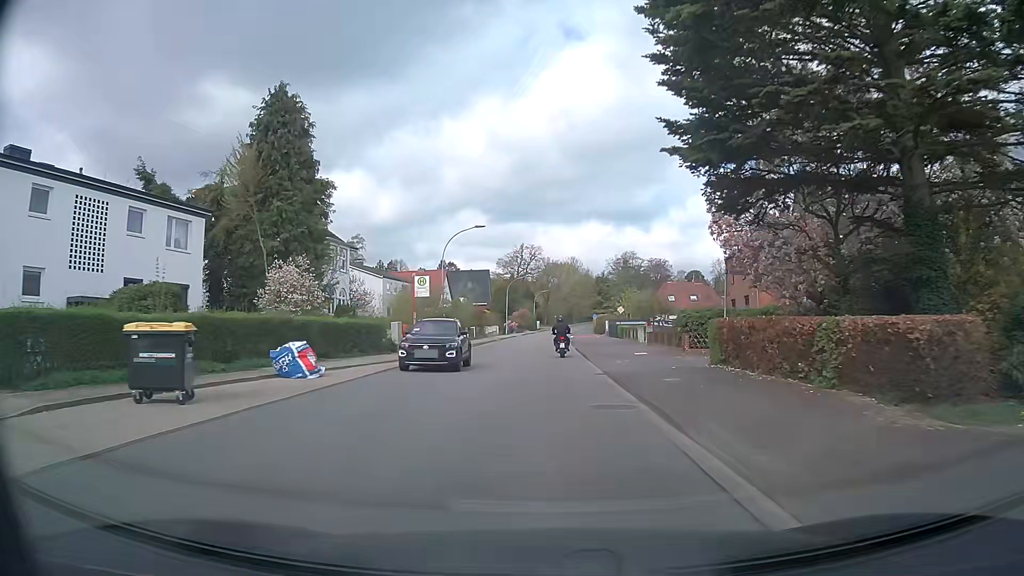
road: secondary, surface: asphalt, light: Day
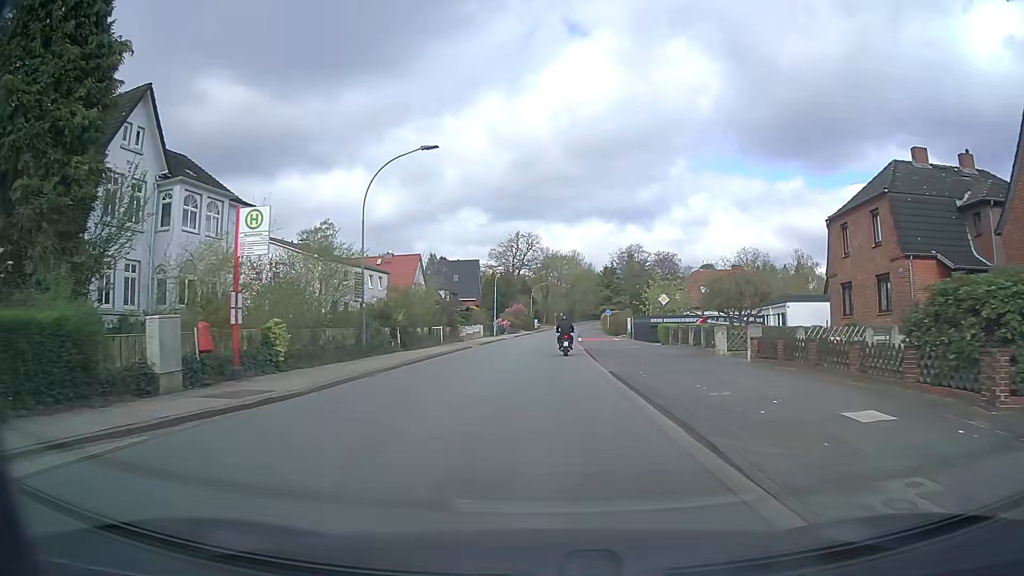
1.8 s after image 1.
(+0.1, +20.2) m; 0°
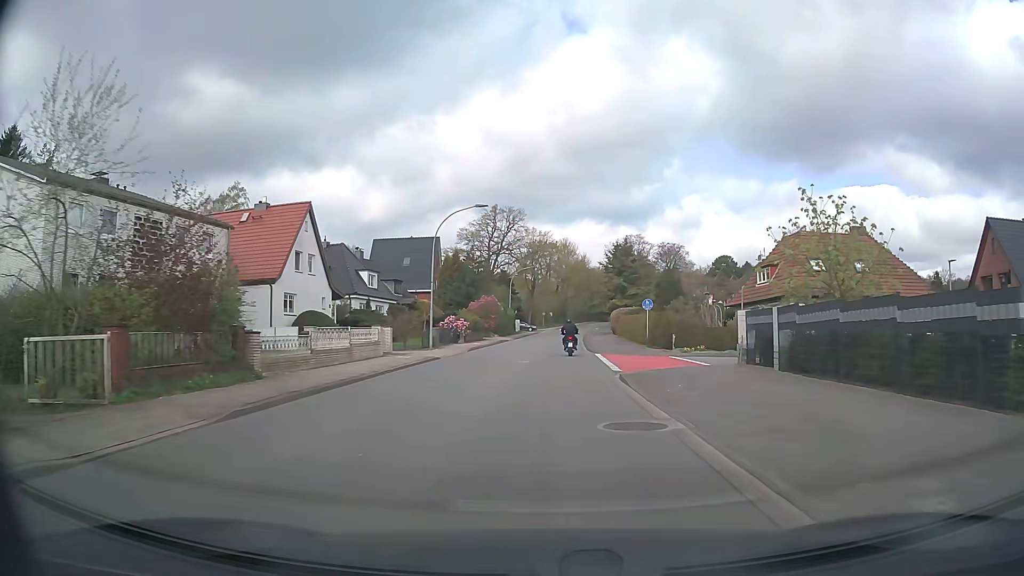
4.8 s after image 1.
(+0.4, +34.1) m; +1°
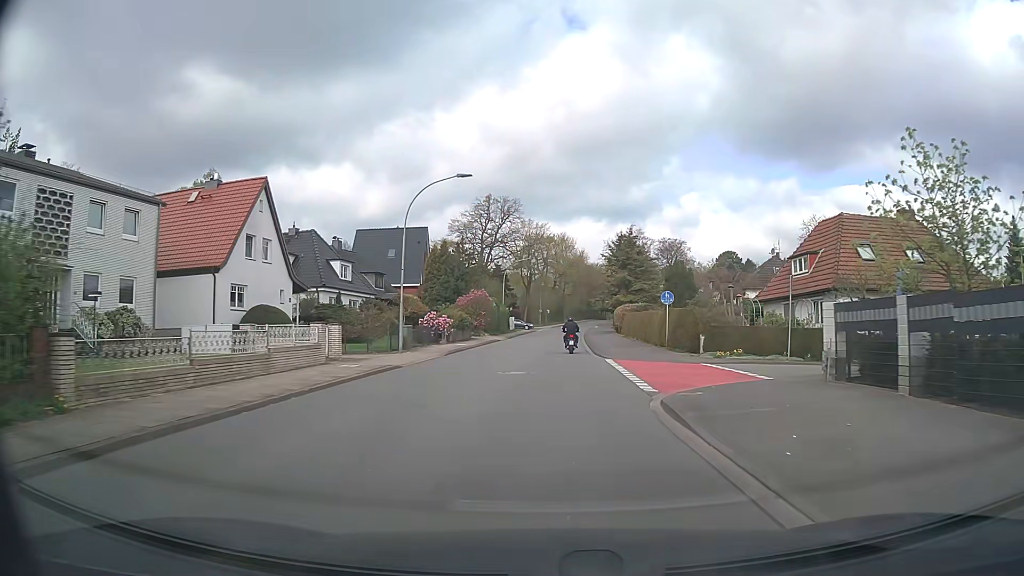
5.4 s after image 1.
(0.0, +7.1) m; 0°
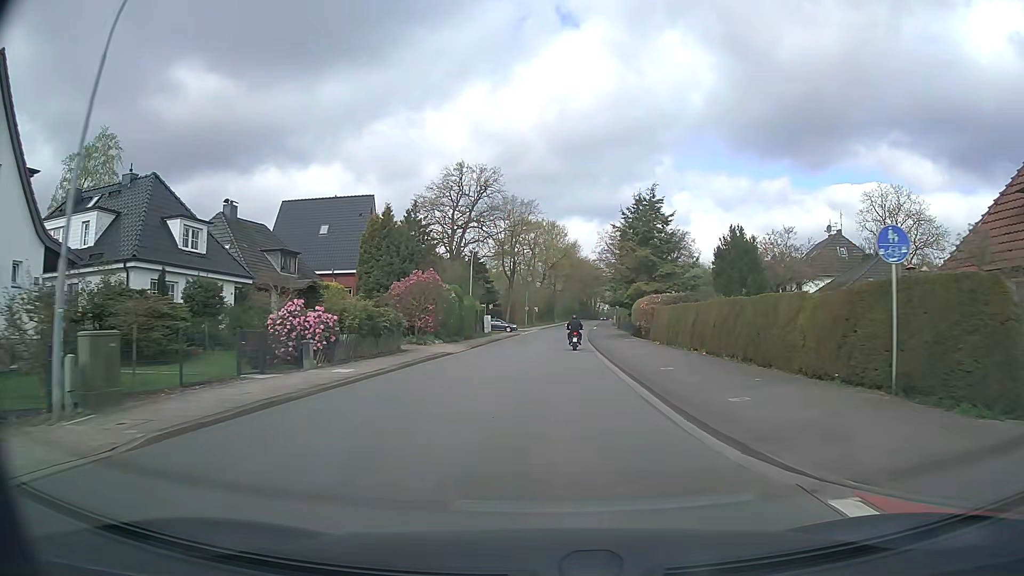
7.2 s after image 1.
(+0.2, +21.8) m; +1°
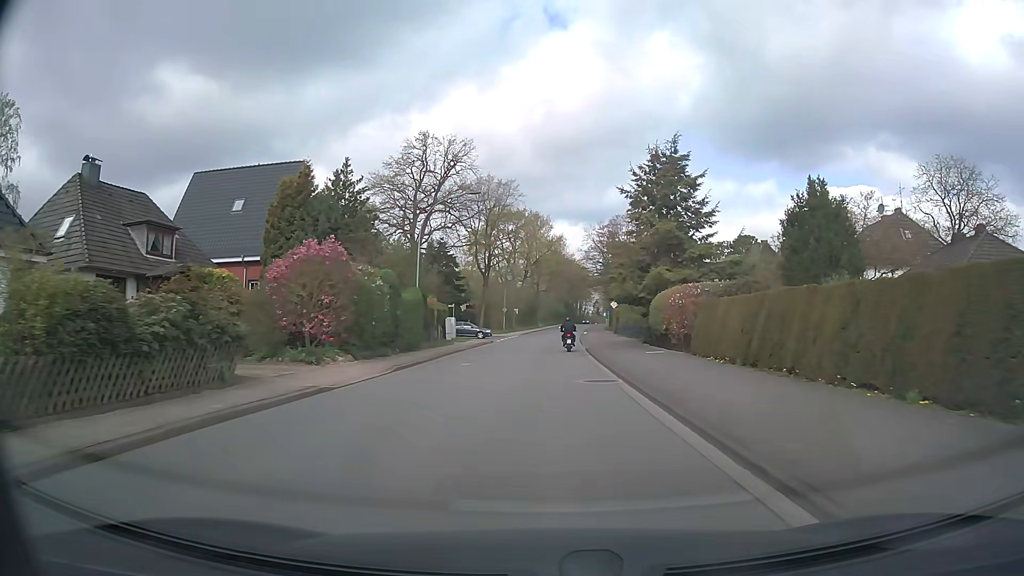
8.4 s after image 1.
(+0.2, +14.8) m; +1°
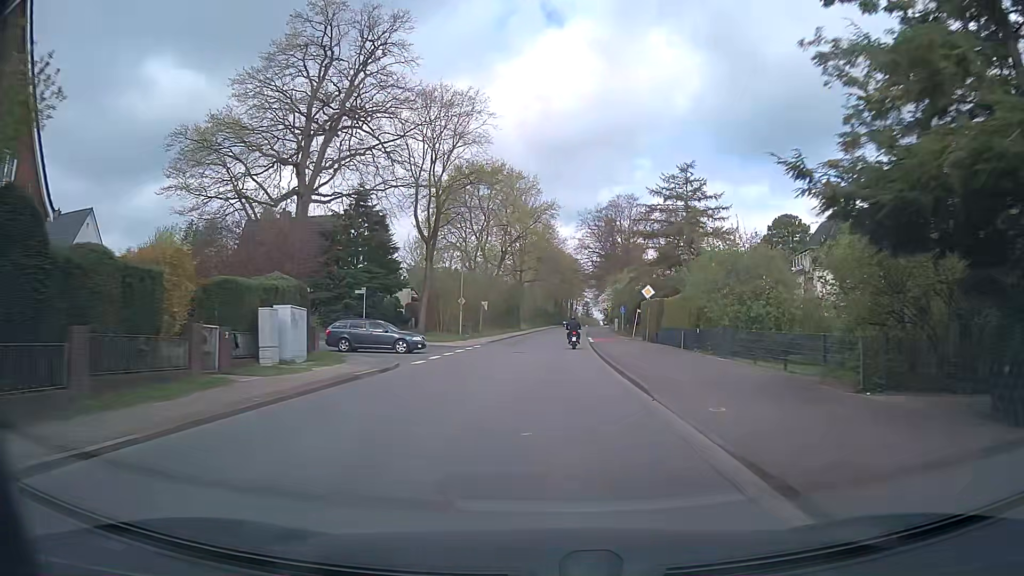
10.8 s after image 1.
(+0.4, +30.0) m; +1°
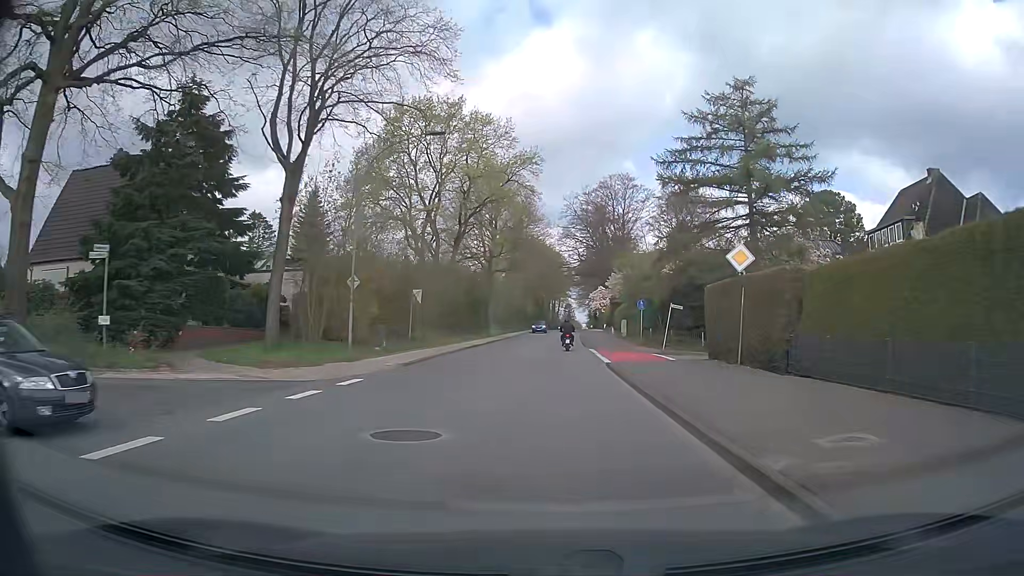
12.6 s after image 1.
(+0.3, +22.6) m; +2°
(0, +10) (0, +20) (+1, +30) (+1, +40) (+1, +50) (+2, +60) (+2, +70) (+2, +80) (+3, +90) (+3, +100) m
